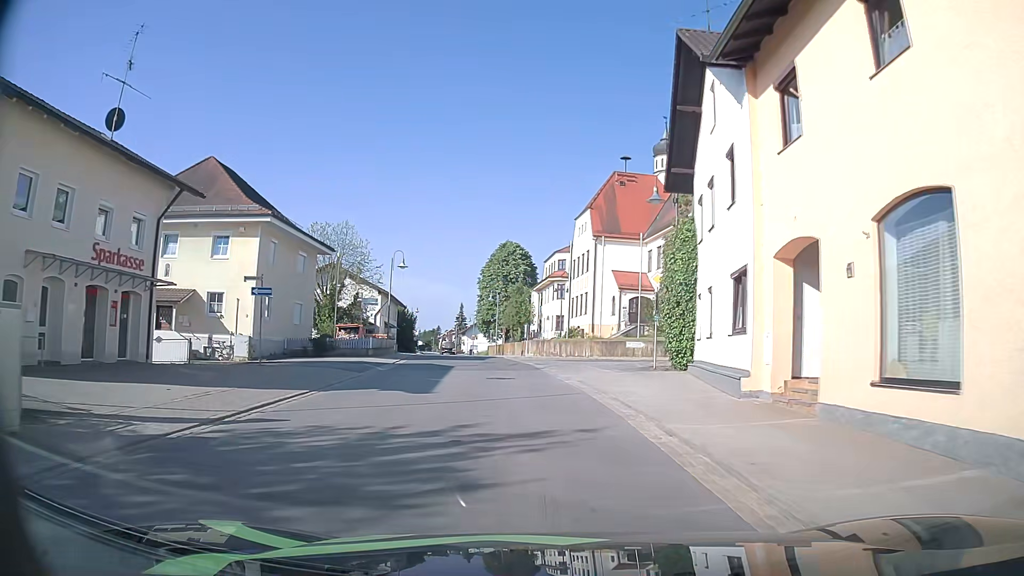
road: secondary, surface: asphalt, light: Day
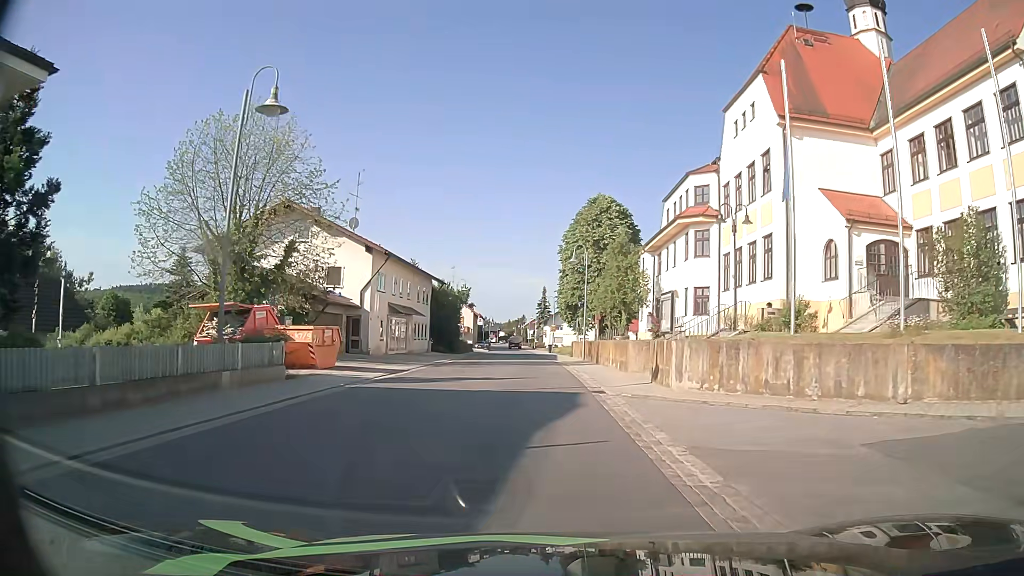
(-1.7, +32.3) m; -7°
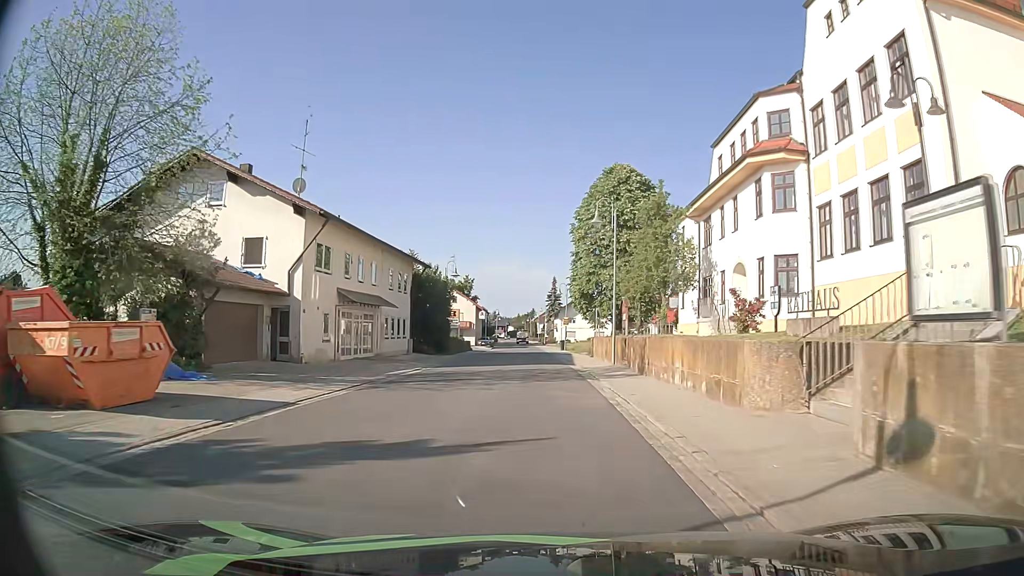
(-0.1, +12.6) m; -1°
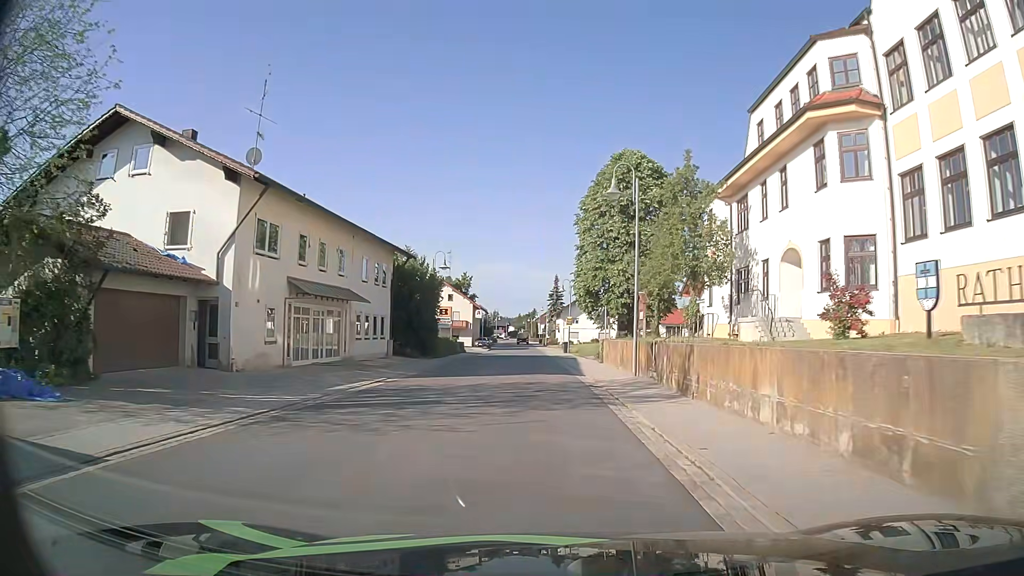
(0.0, +6.4) m; 0°
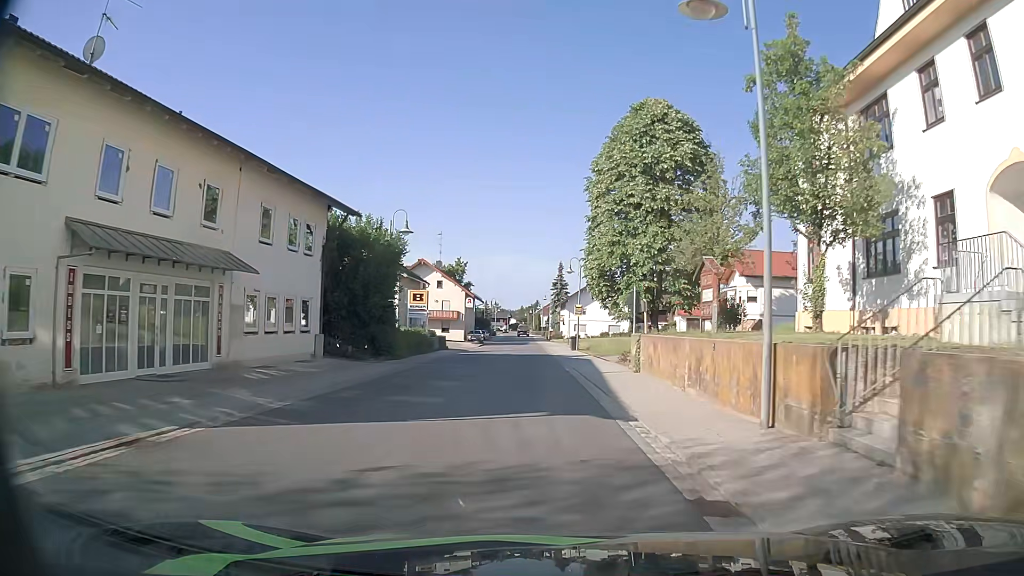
(0.0, +13.2) m; 0°
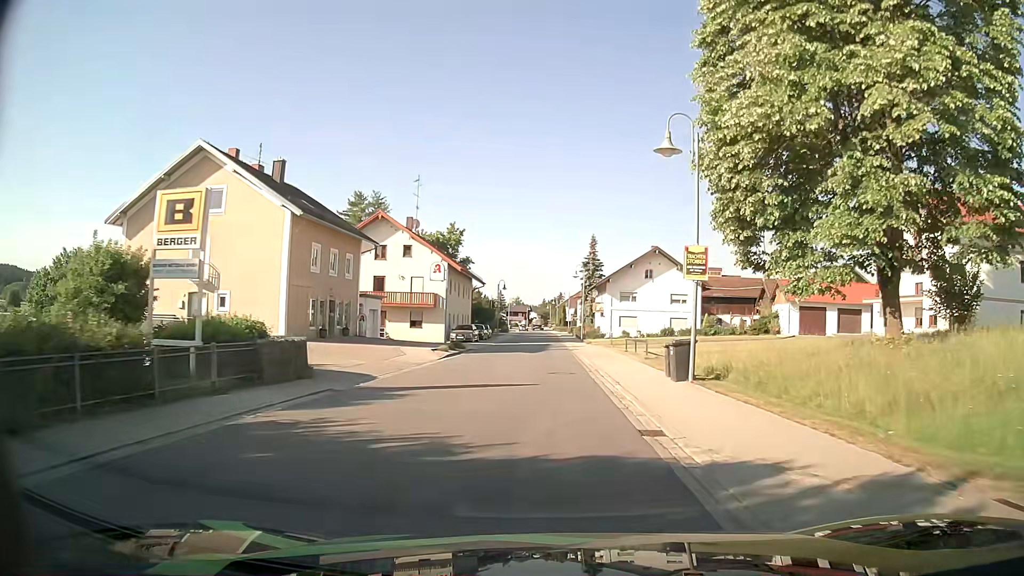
(-1.0, +33.8) m; -2°
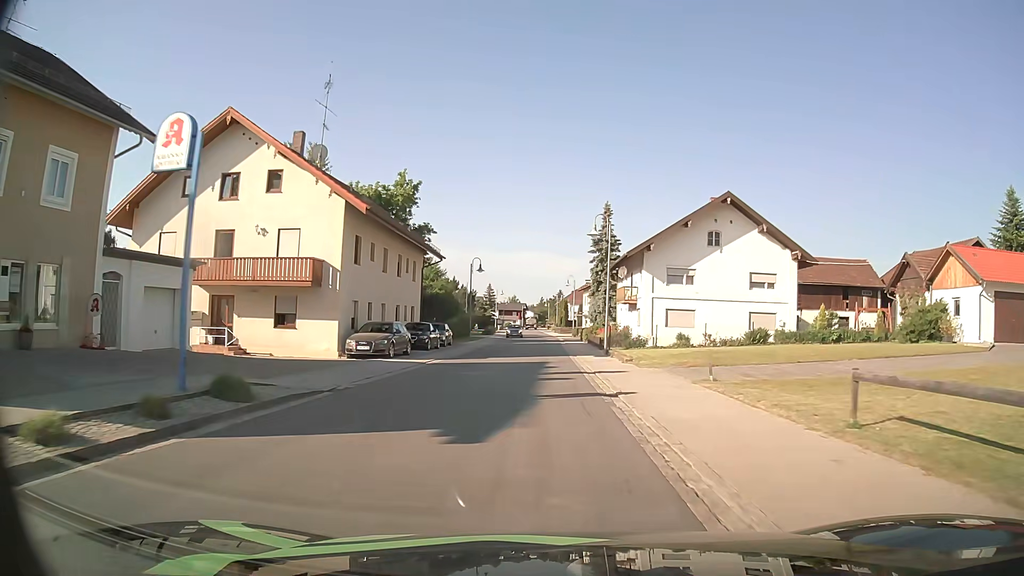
(+0.2, +27.8) m; 0°
